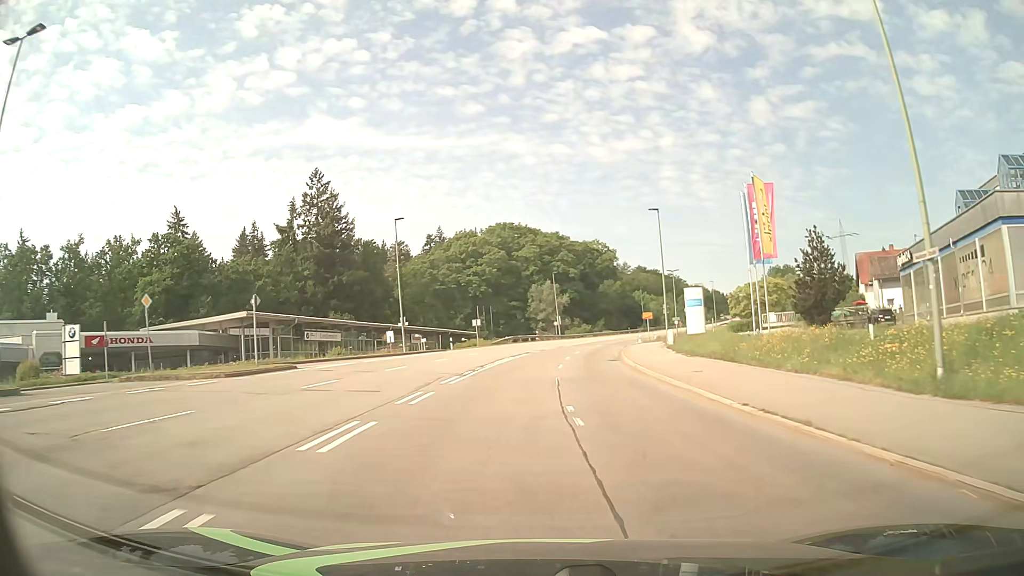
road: secondary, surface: asphalt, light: Day
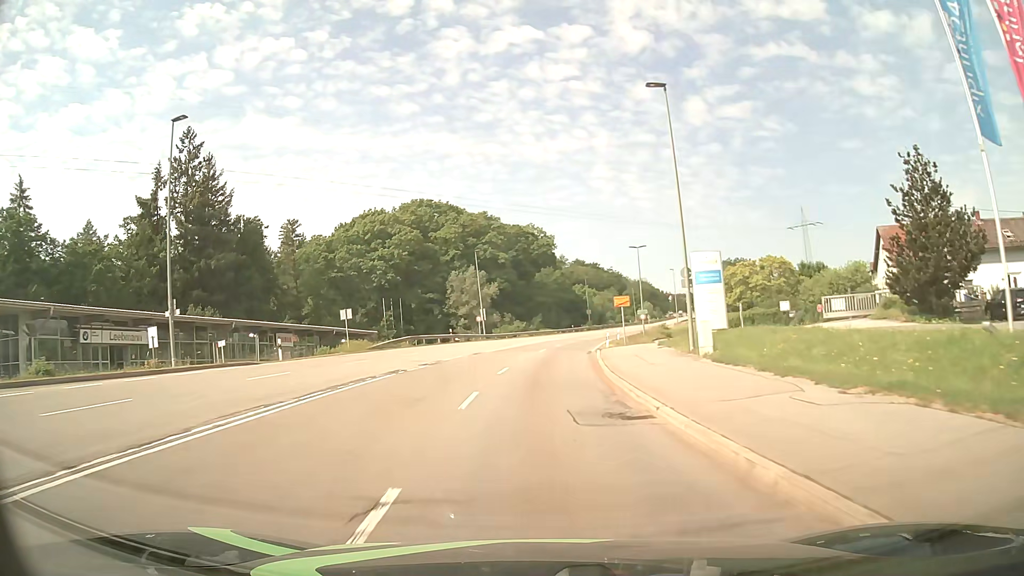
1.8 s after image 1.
(+1.6, +25.7) m; +6°
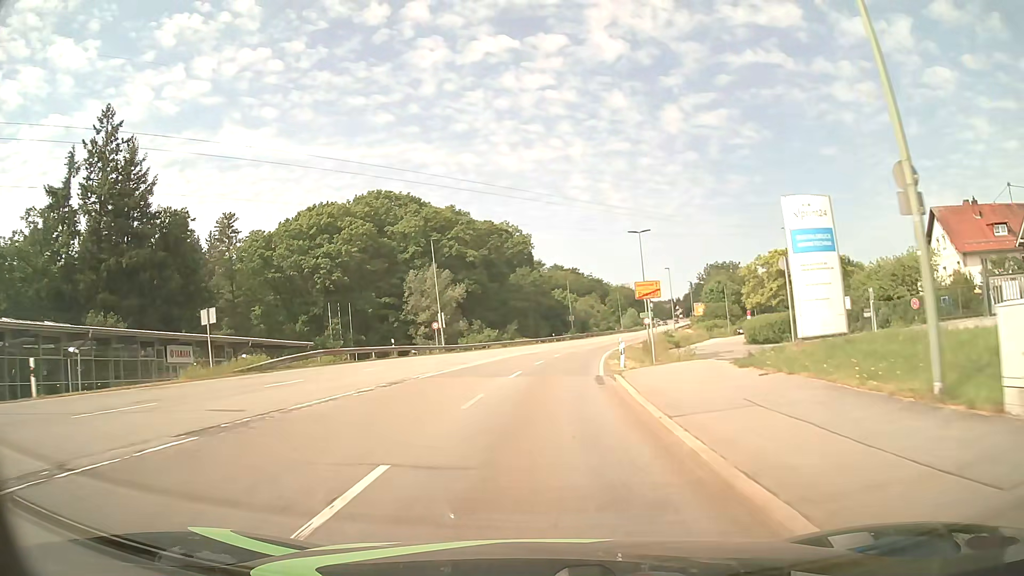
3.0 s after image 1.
(+0.3, +16.4) m; +2°
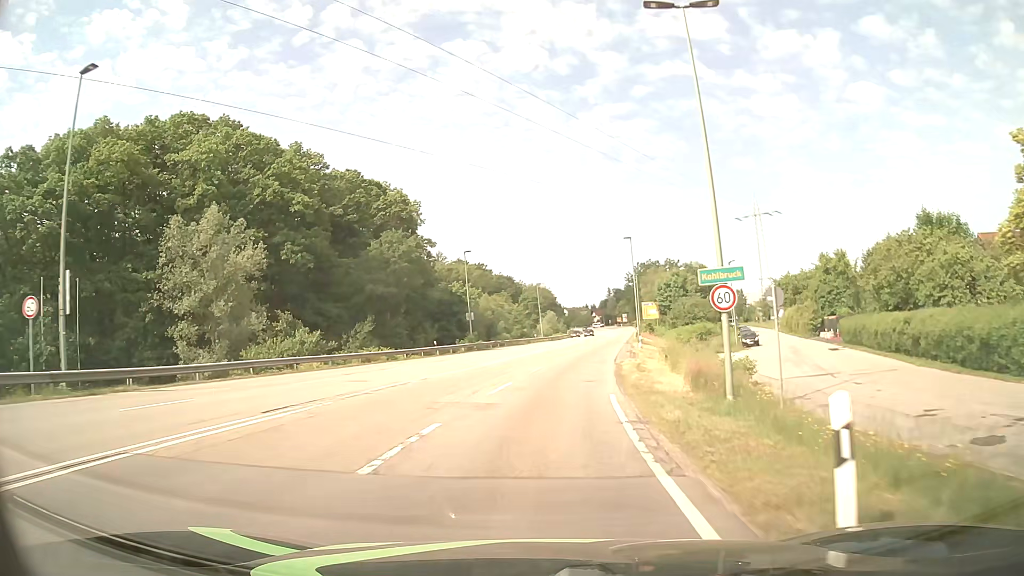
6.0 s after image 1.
(+2.9, +41.6) m; +8°
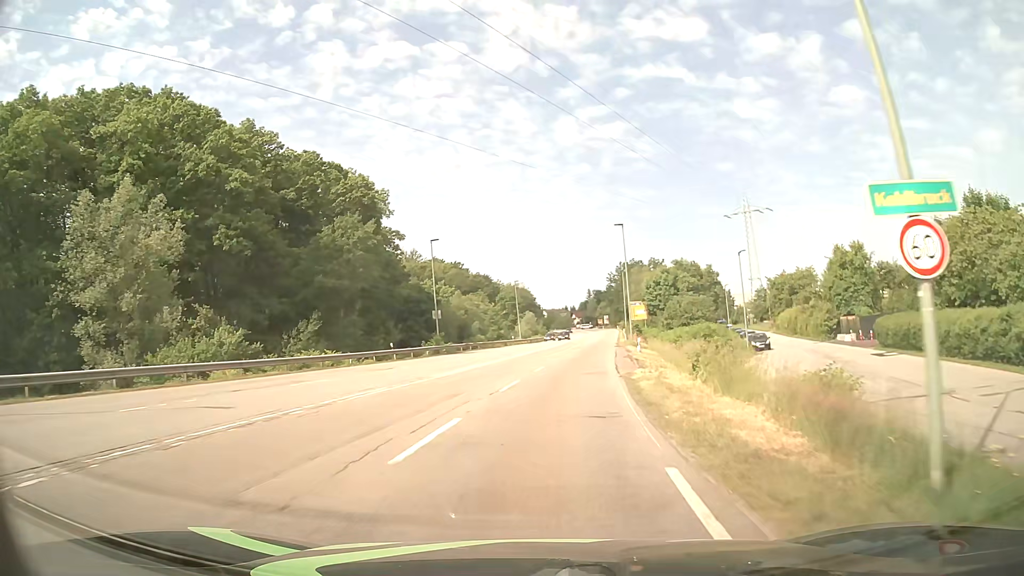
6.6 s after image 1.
(+0.1, +9.0) m; +2°
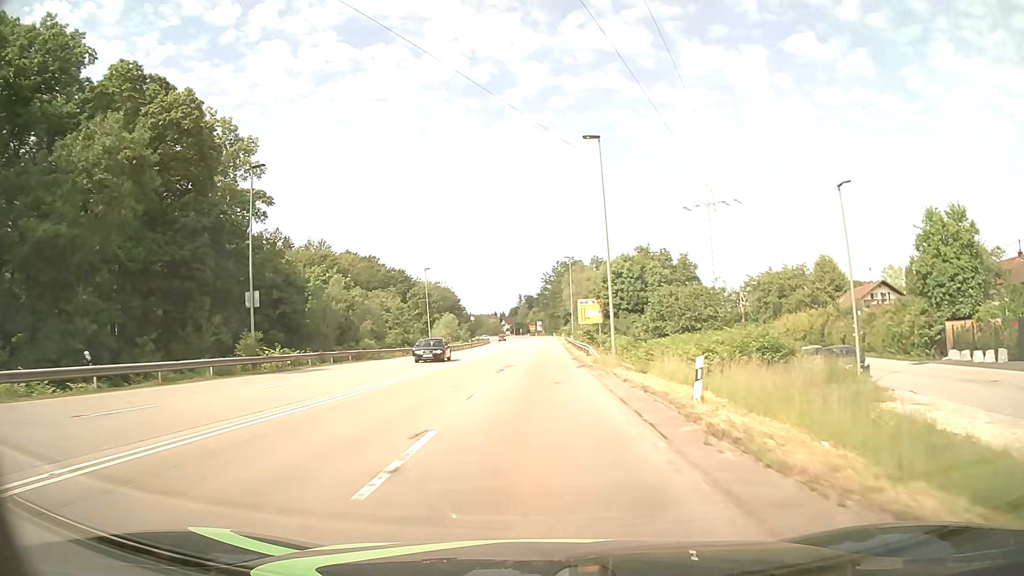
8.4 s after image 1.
(+1.5, +27.4) m; +6°
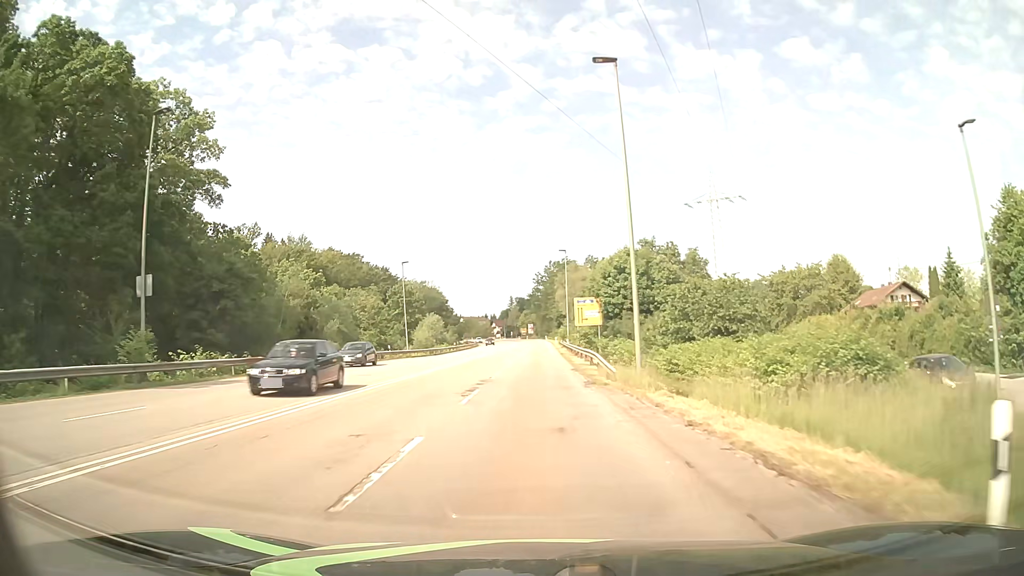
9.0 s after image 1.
(+0.1, +9.2) m; +1°
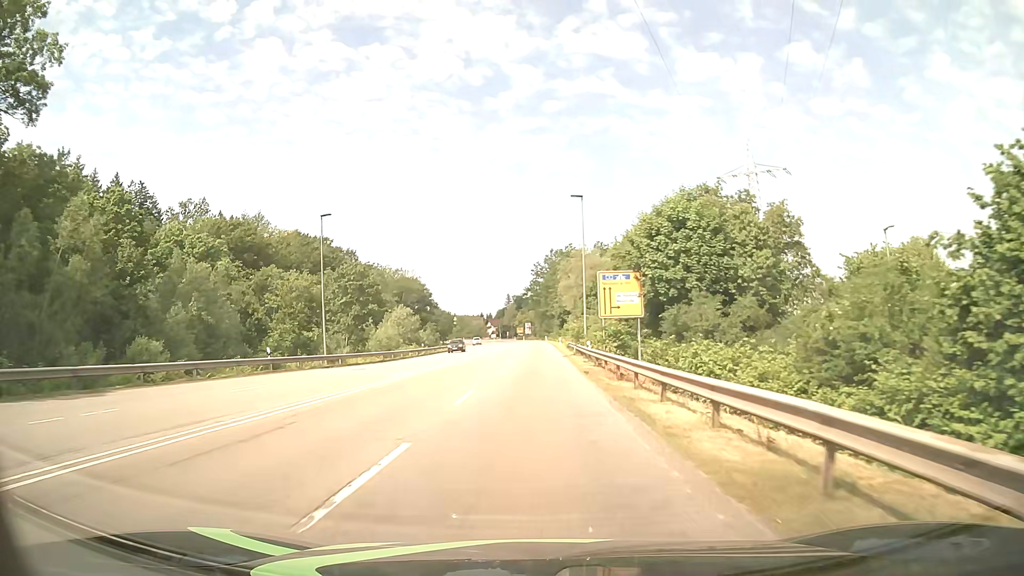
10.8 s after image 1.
(+0.2, +27.6) m; 0°
(0, +10) (0, +20) (0, +30) (0, +40) (0, +50) (0, +60) (0, +70) (0, +80) (0, +90) (0, +100) m
